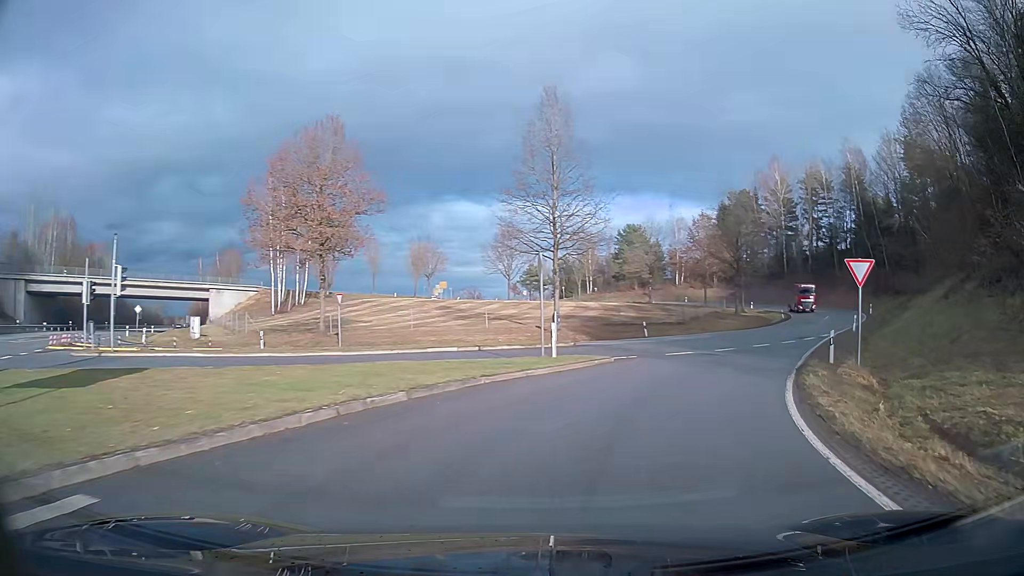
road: tertiary_link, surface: asphalt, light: Day
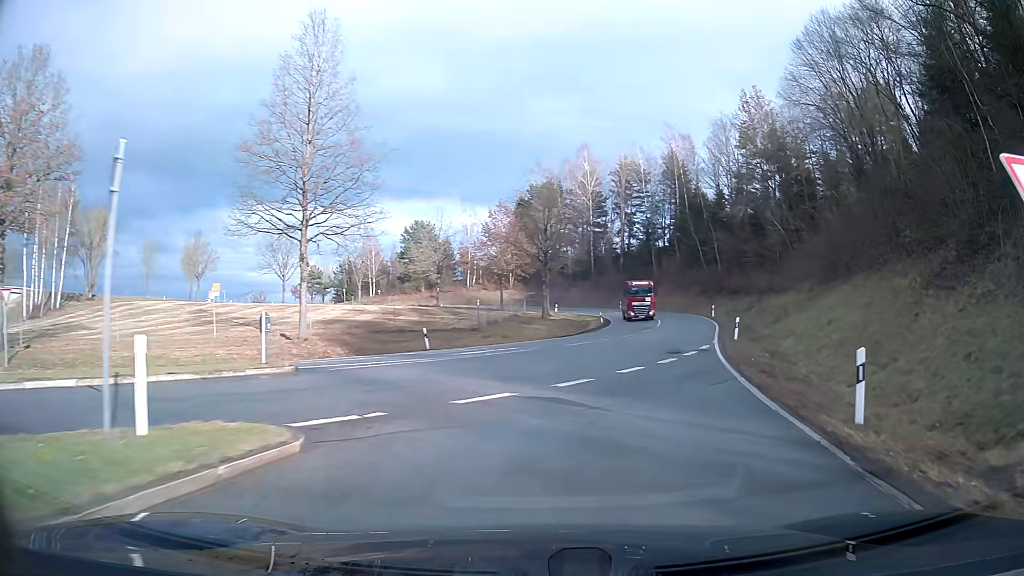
(+2.1, +13.0) m; +17°
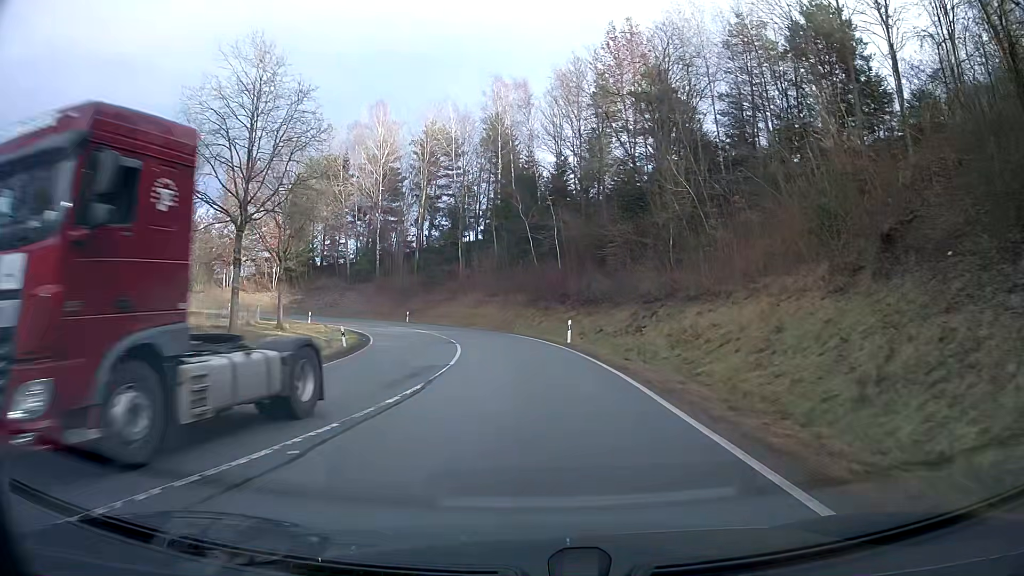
(+4.6, +29.6) m; +13°
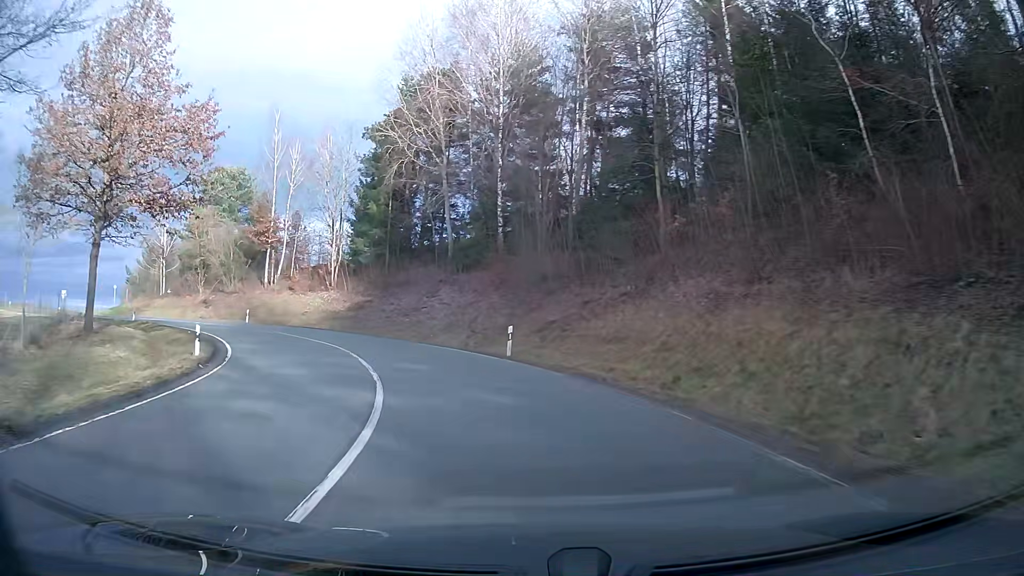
(-4.6, +40.2) m; -20°
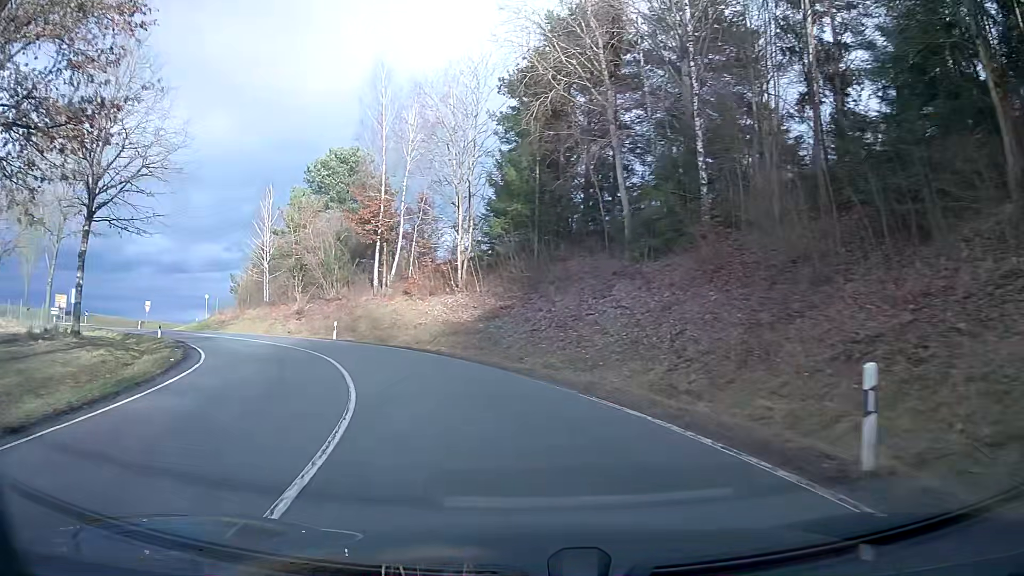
(-2.0, +15.5) m; -15°
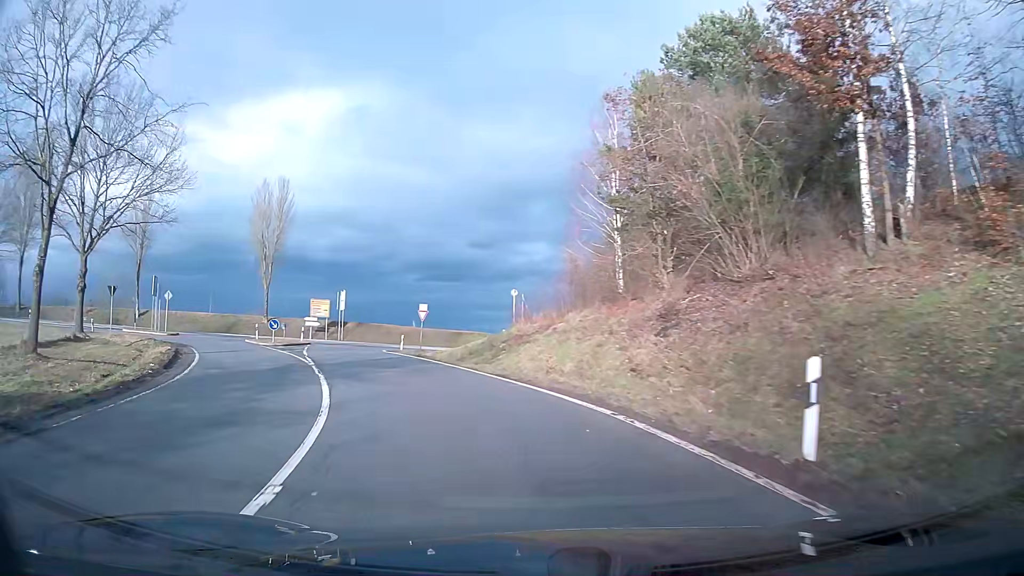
(-8.1, +28.6) m; -33°
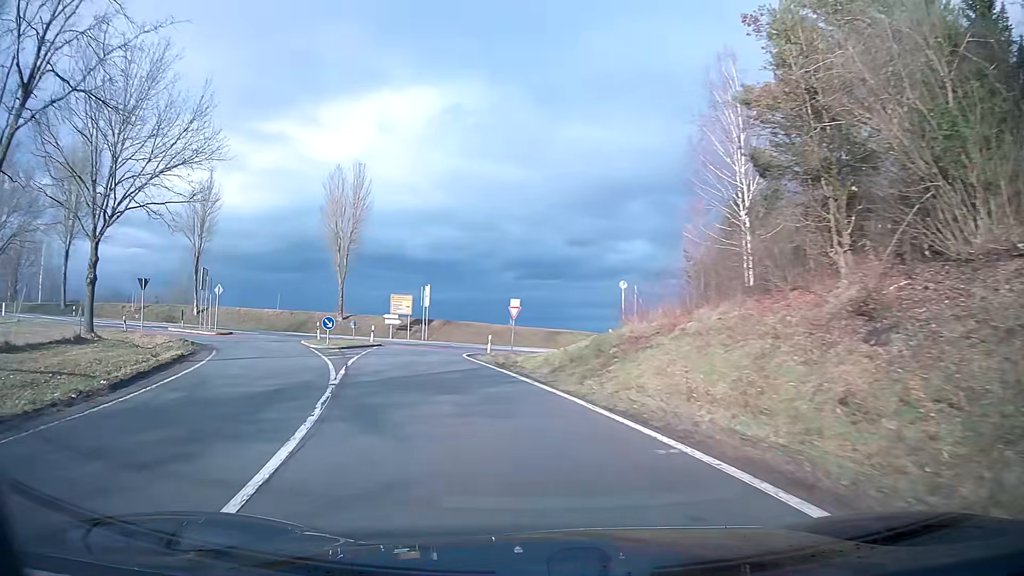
(-0.5, +6.9) m; -8°
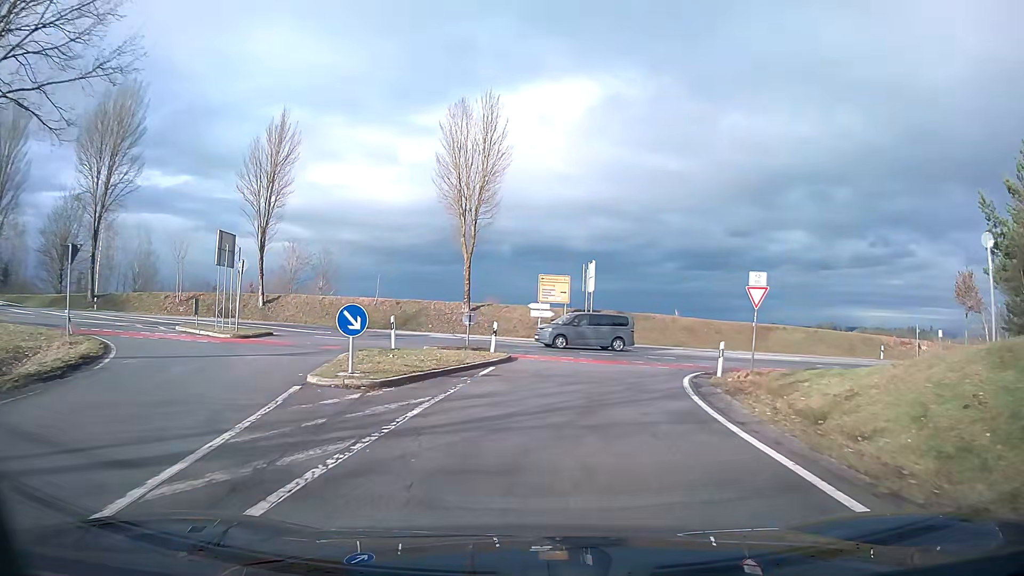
(-2.1, +18.8) m; -9°
